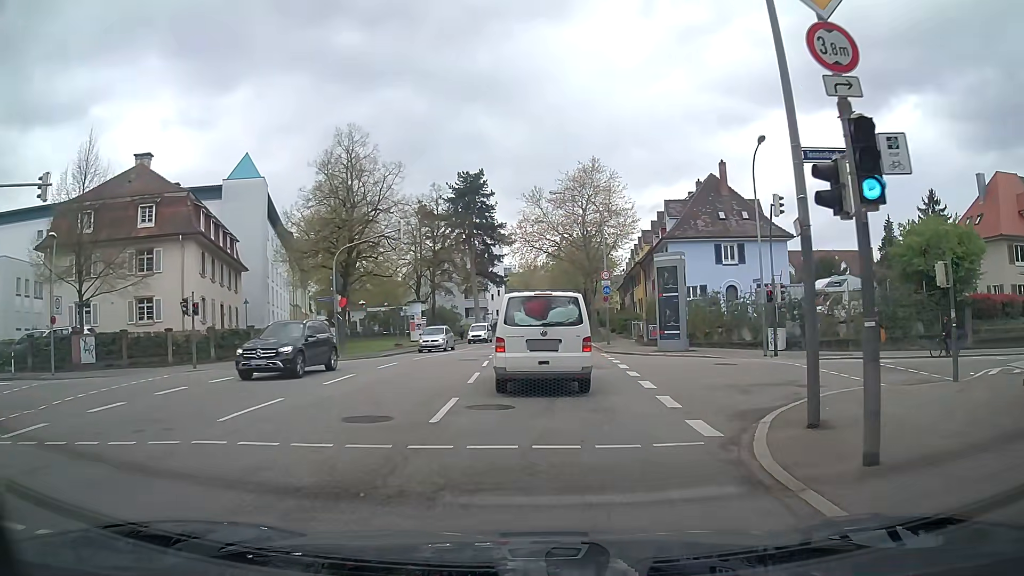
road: secondary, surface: asphalt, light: Day
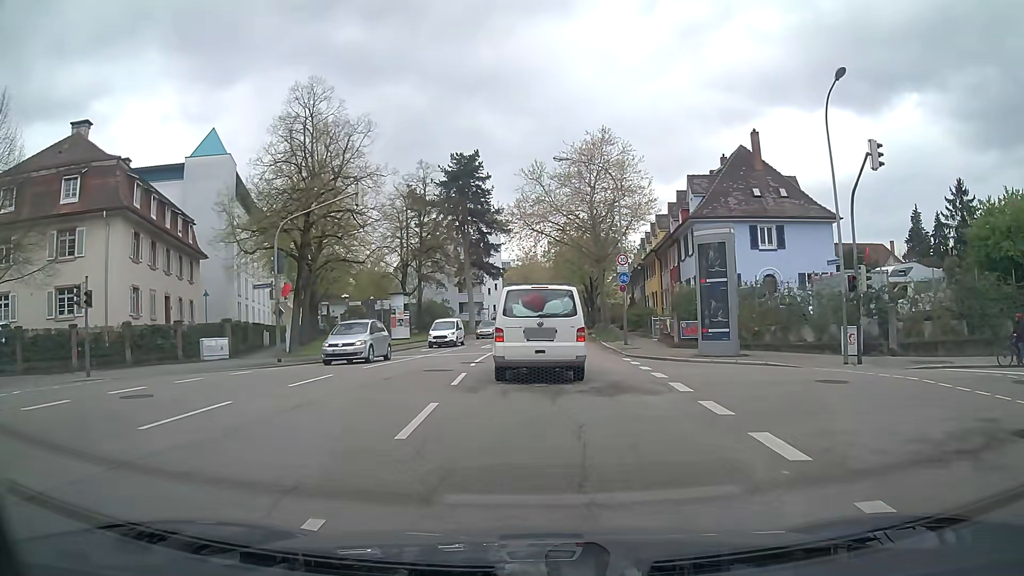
(-0.1, +8.3) m; -1°
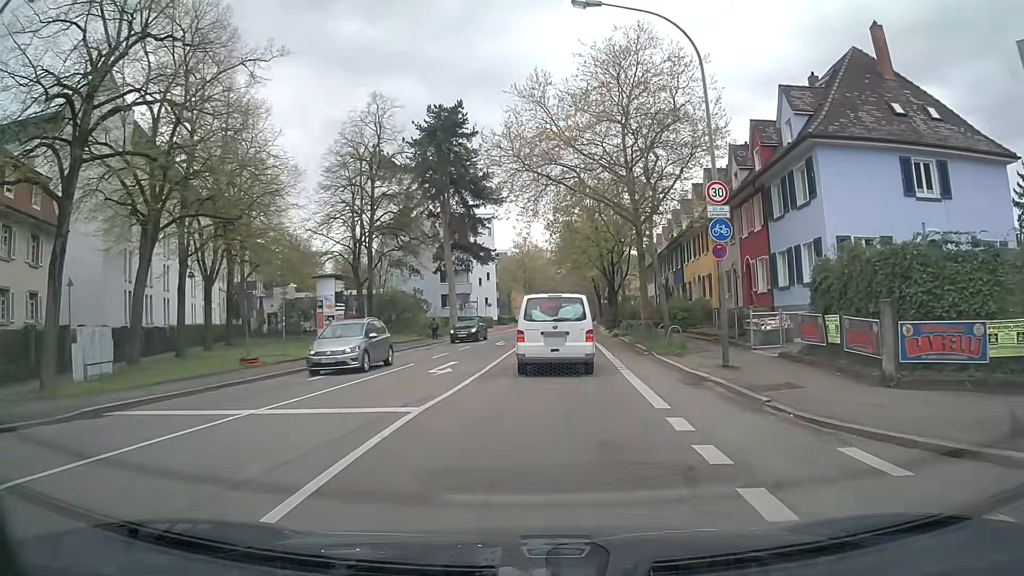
(+0.2, +18.7) m; +1°
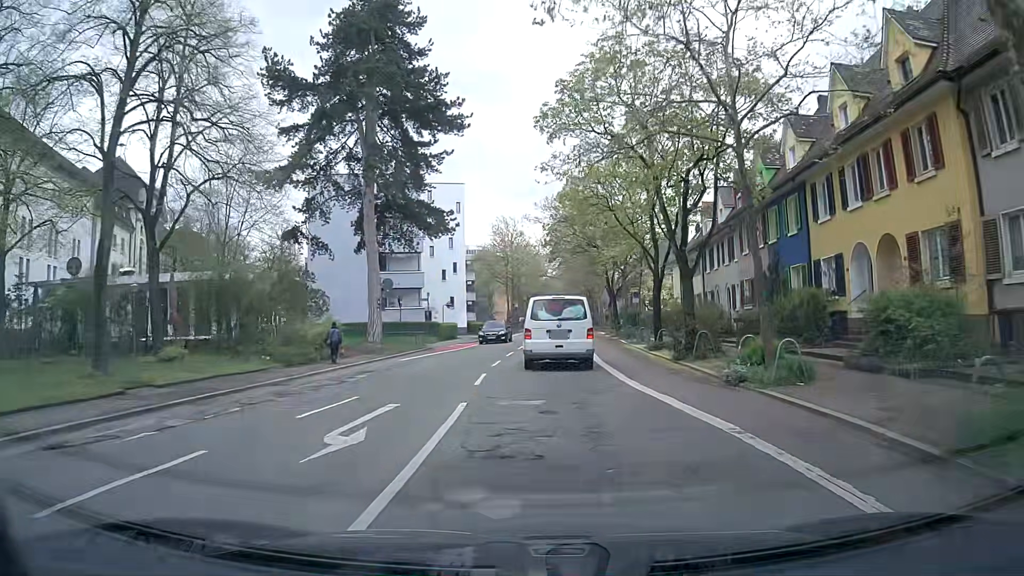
(+0.4, +27.1) m; 0°
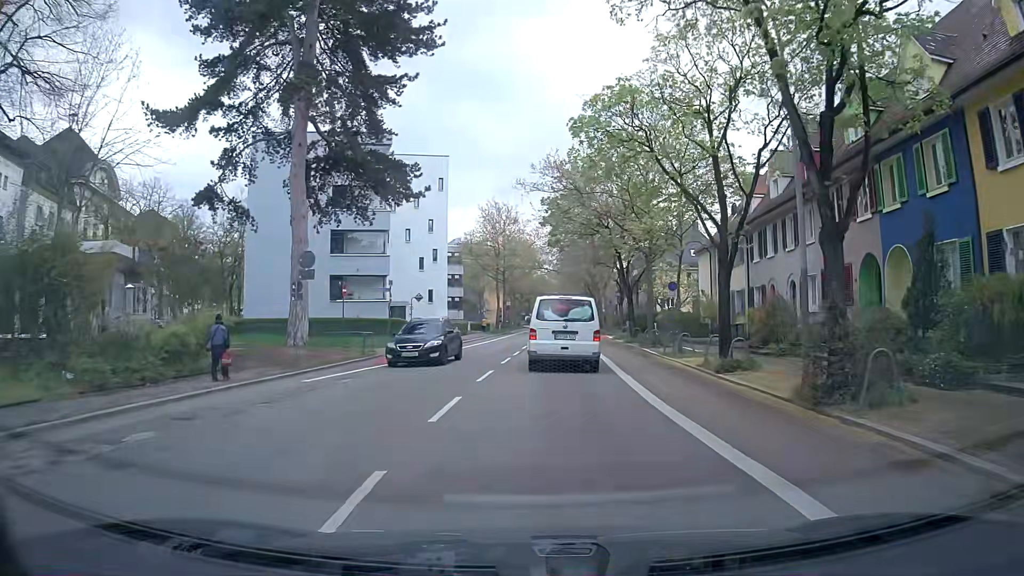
(+0.1, +11.6) m; 0°
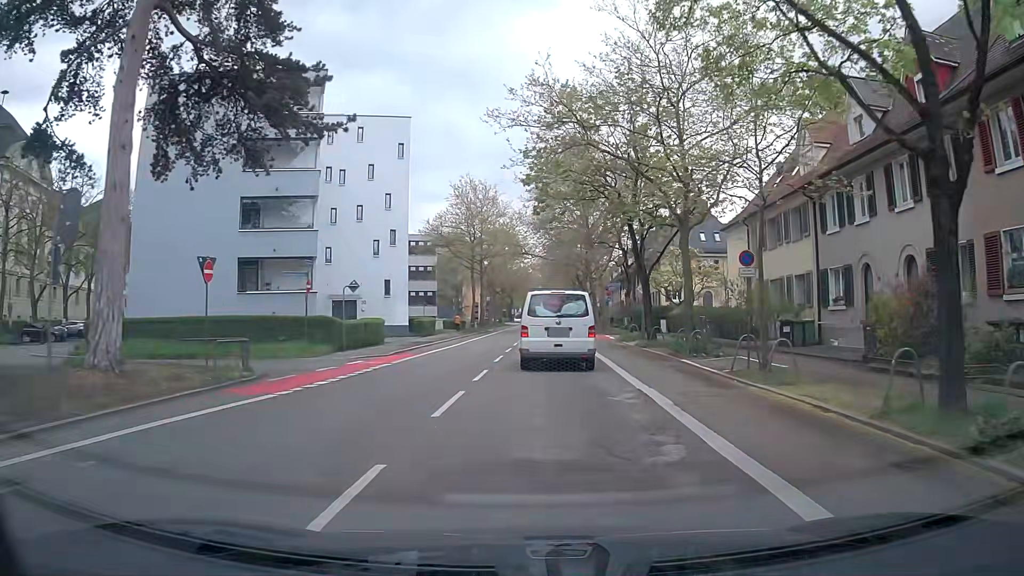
(+0.3, +11.7) m; +2°
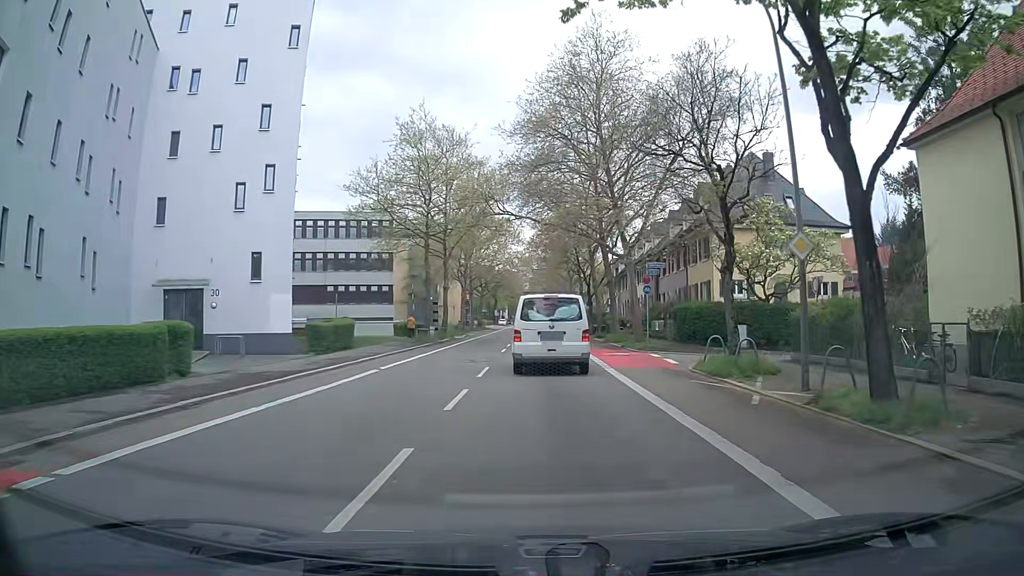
(+0.1, +22.1) m; +1°
(0, +10) (0, +20) (0, +30) (0, +40) (0, +50) (0, +60) (0, +70) (0, +80) (0, +90) (0, +100) m
